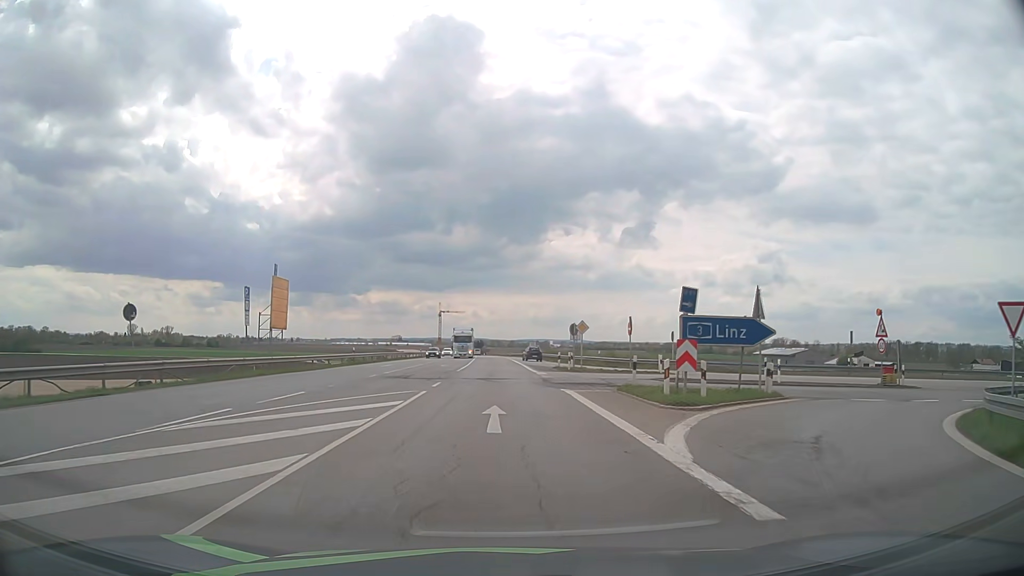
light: Day
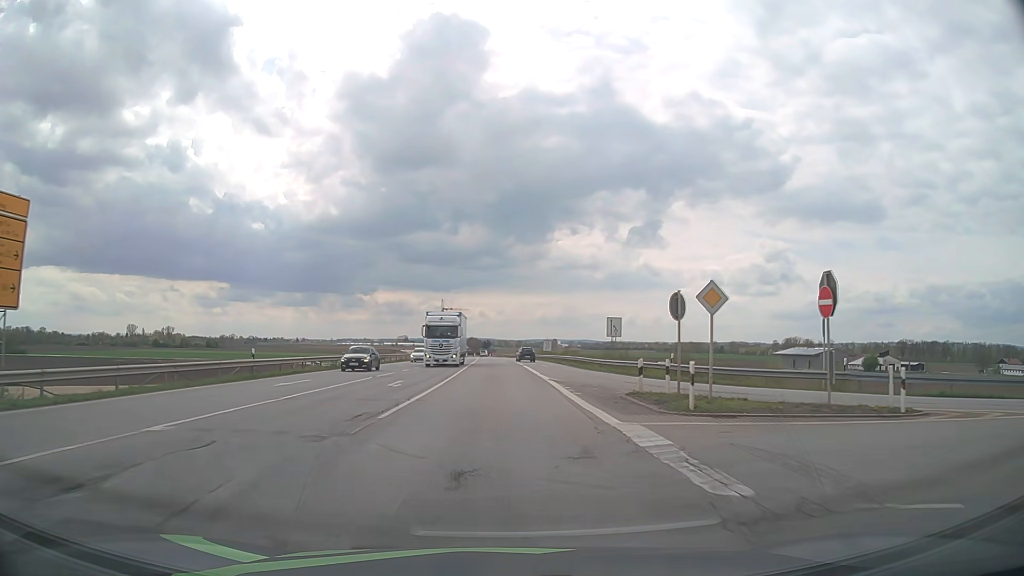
(-0.2, +23.9) m; -1°
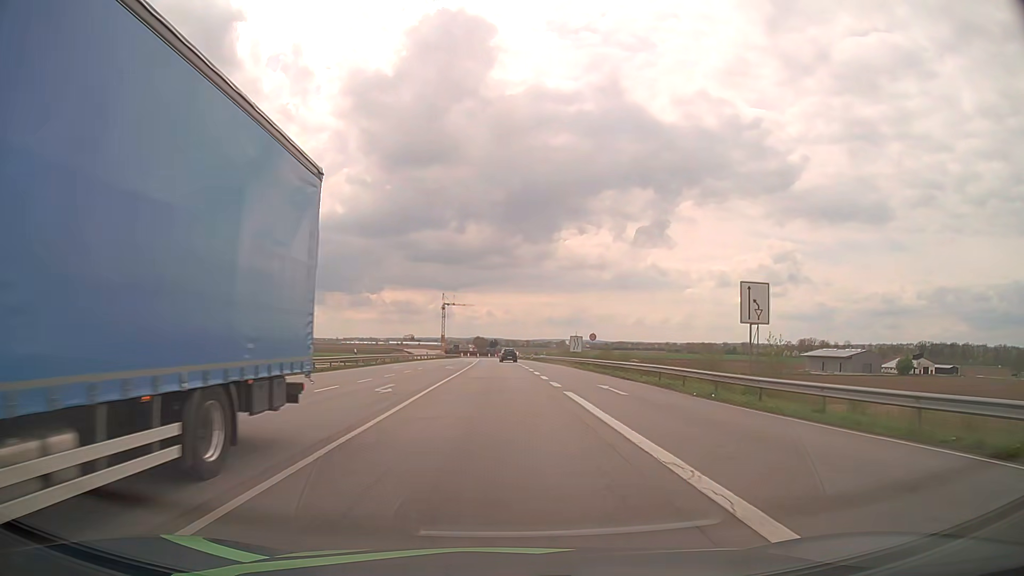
(-0.3, +31.3) m; -1°
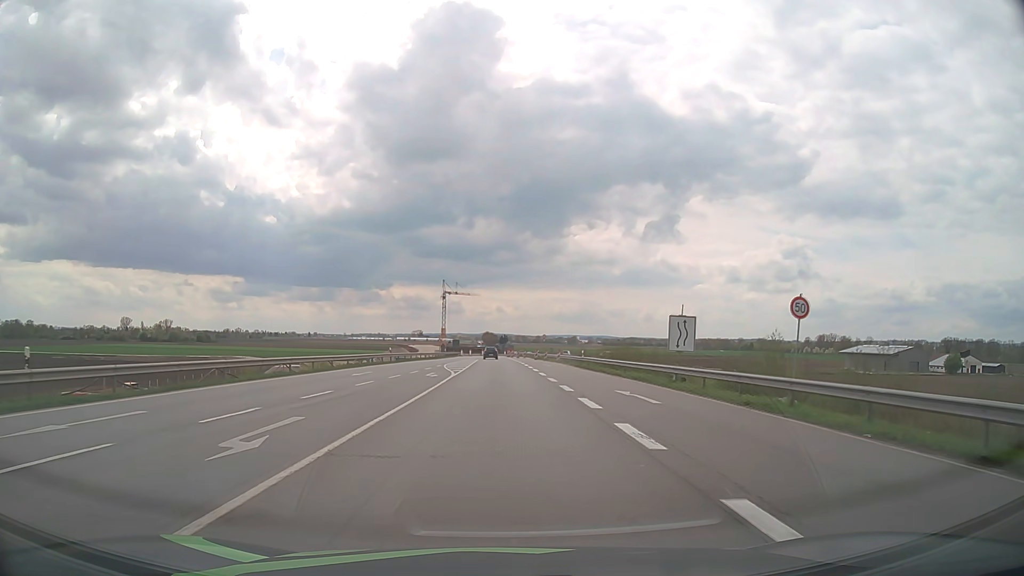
(-0.2, +39.0) m; -1°
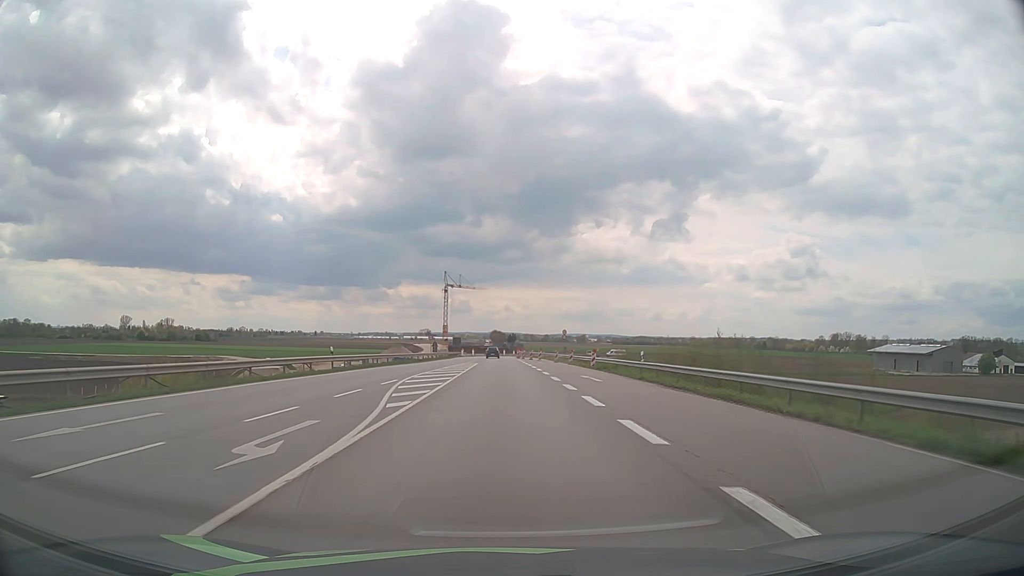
(-0.1, +23.4) m; -1°
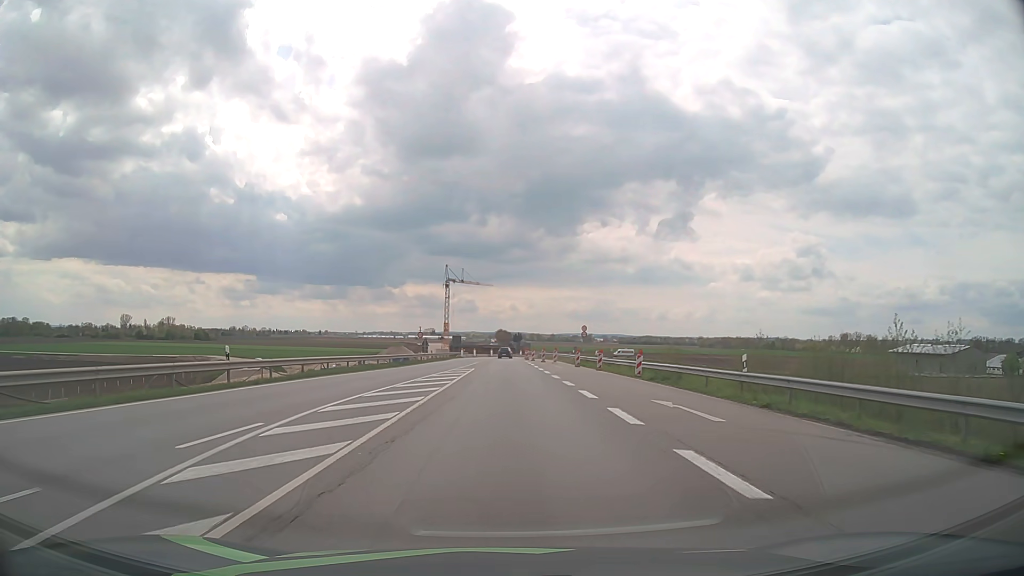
(-0.1, +15.6) m; -1°
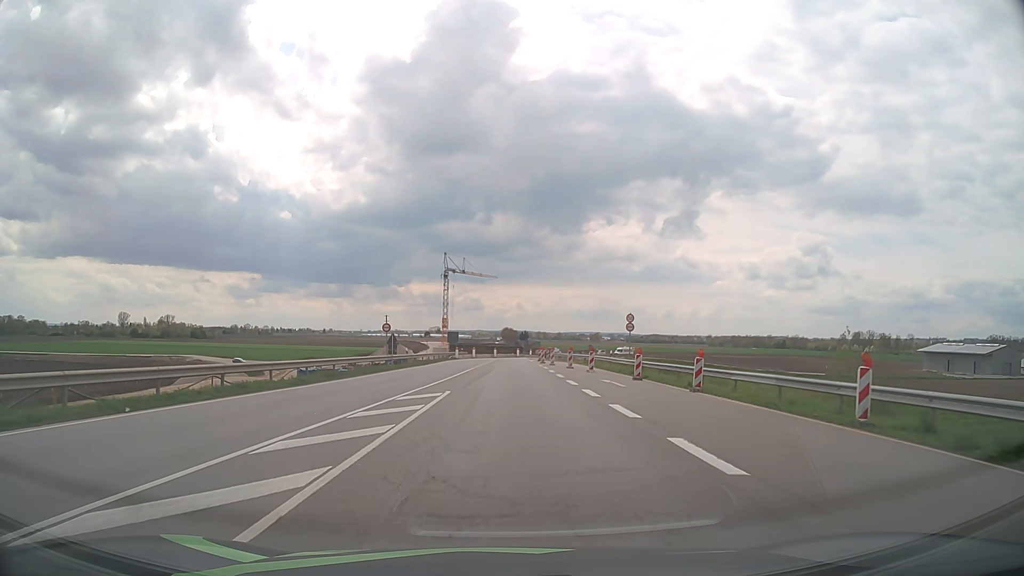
(-0.1, +22.6) m; -1°
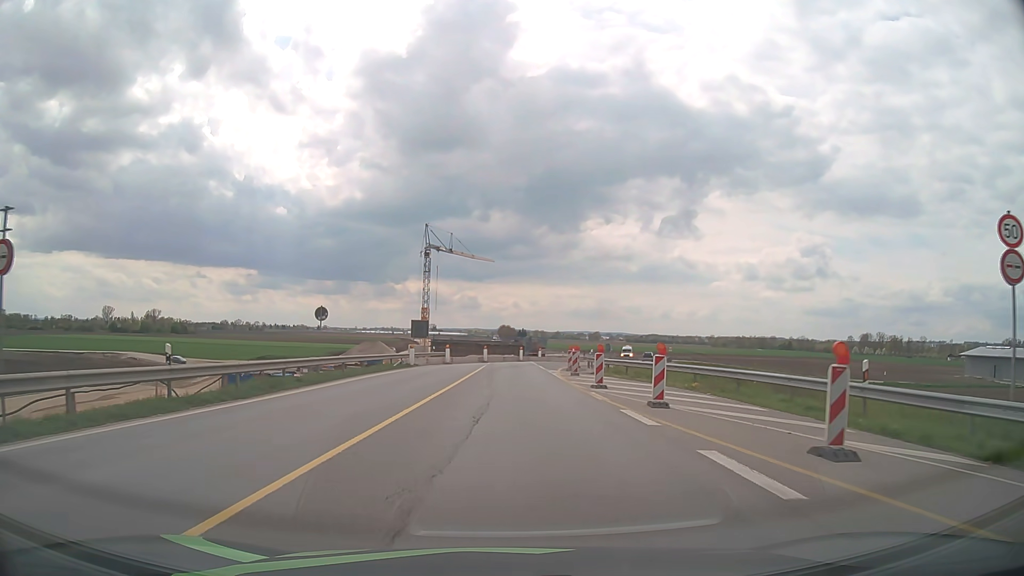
(+0.1, +37.5) m; 0°
(0, +10) (0, +20) (0, +30) (+1, +40) (+3, +50) (+5, +59) (+9, +69) (+12, +78) (+16, +87) (+19, +97) m
